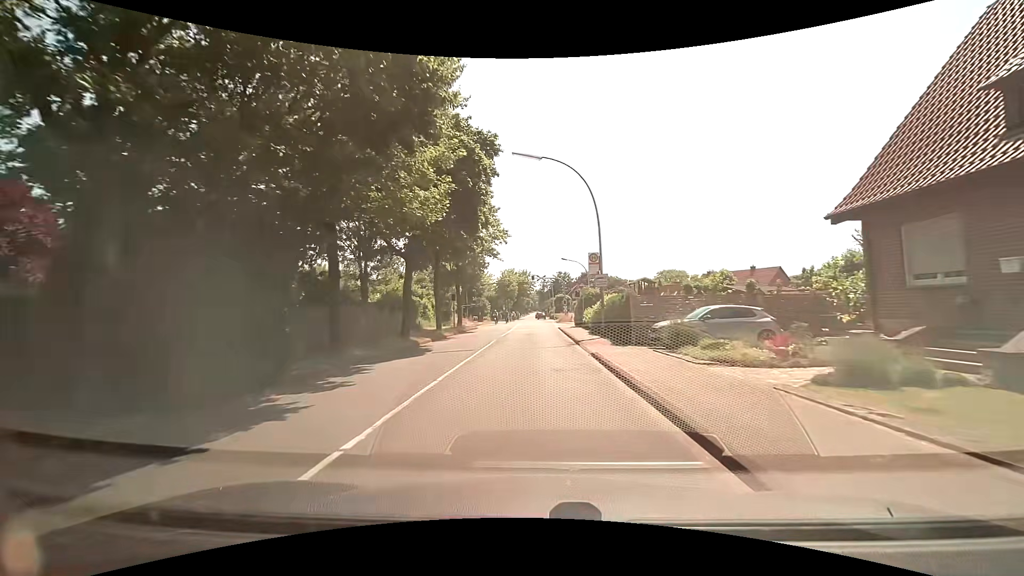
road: secondary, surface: asphalt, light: Day
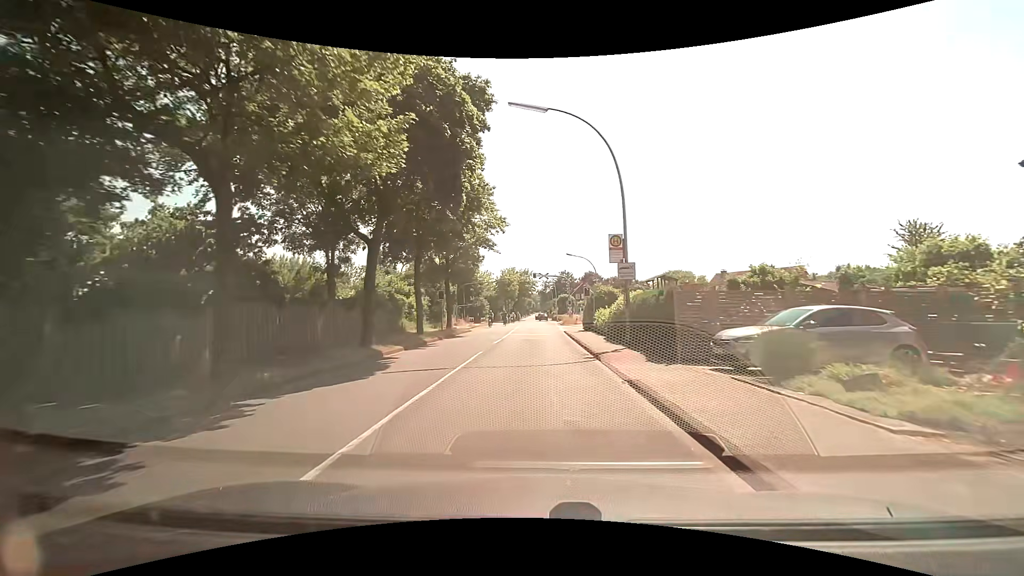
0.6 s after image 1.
(0.0, +5.8) m; -1°
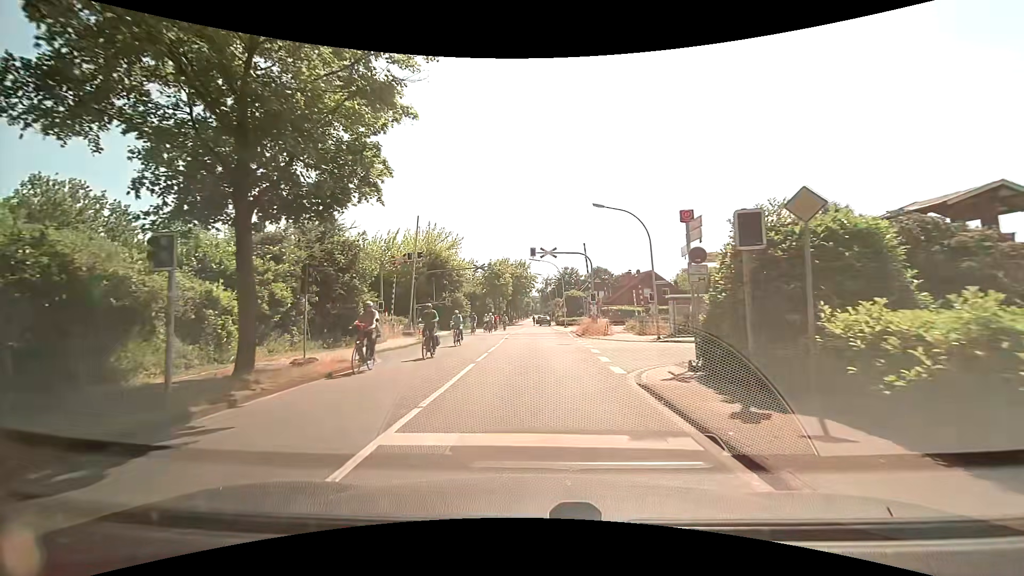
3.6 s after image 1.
(+0.3, +24.9) m; +1°
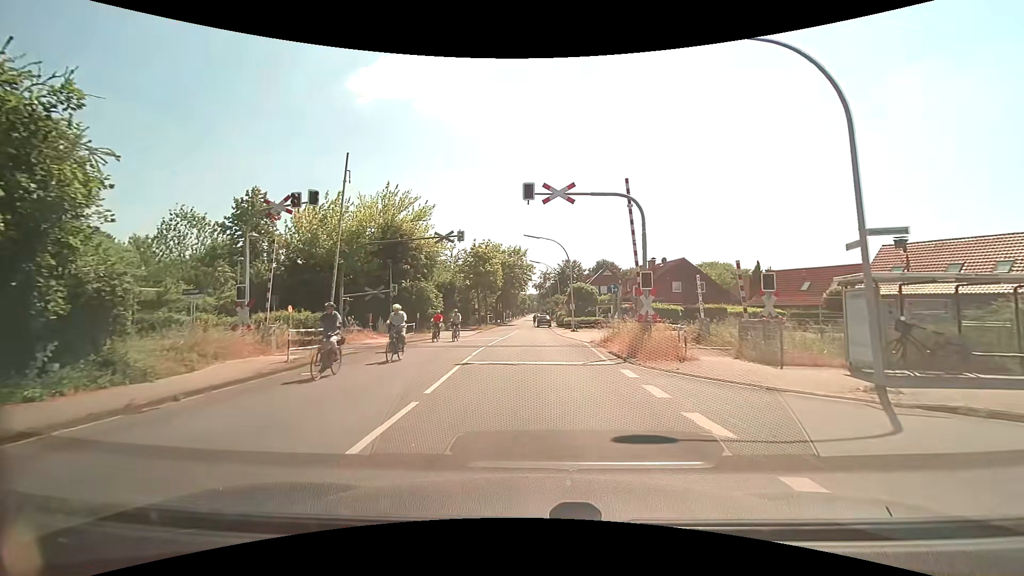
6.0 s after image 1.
(-0.2, +17.4) m; -1°
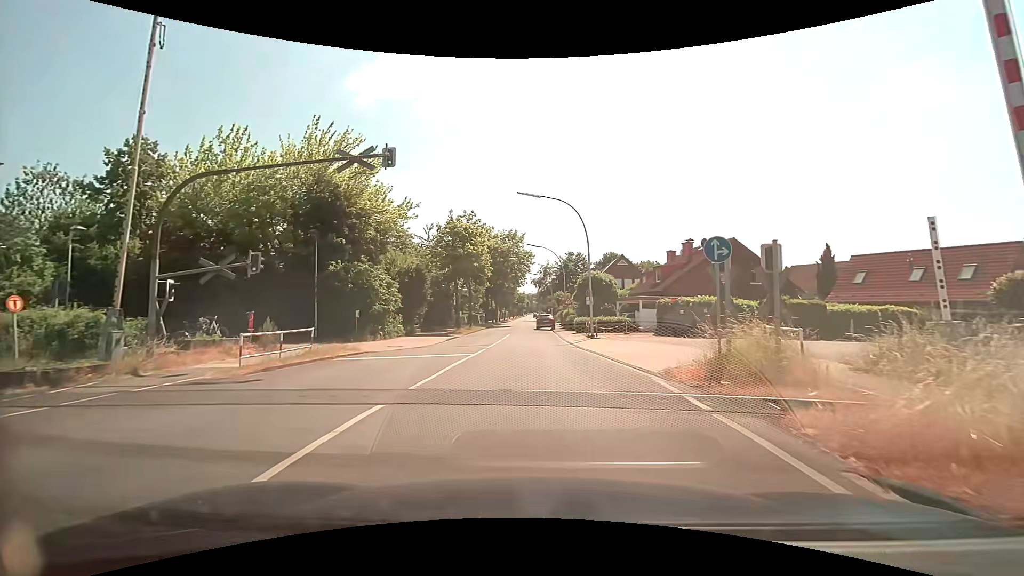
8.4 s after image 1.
(+0.3, +15.0) m; +1°
(0, +10) (0, +20) (-1, +30) (-1, +40) (-2, +50) (-2, +60) (-1, +70) (0, +80) (0, +90) (0, +100) m
